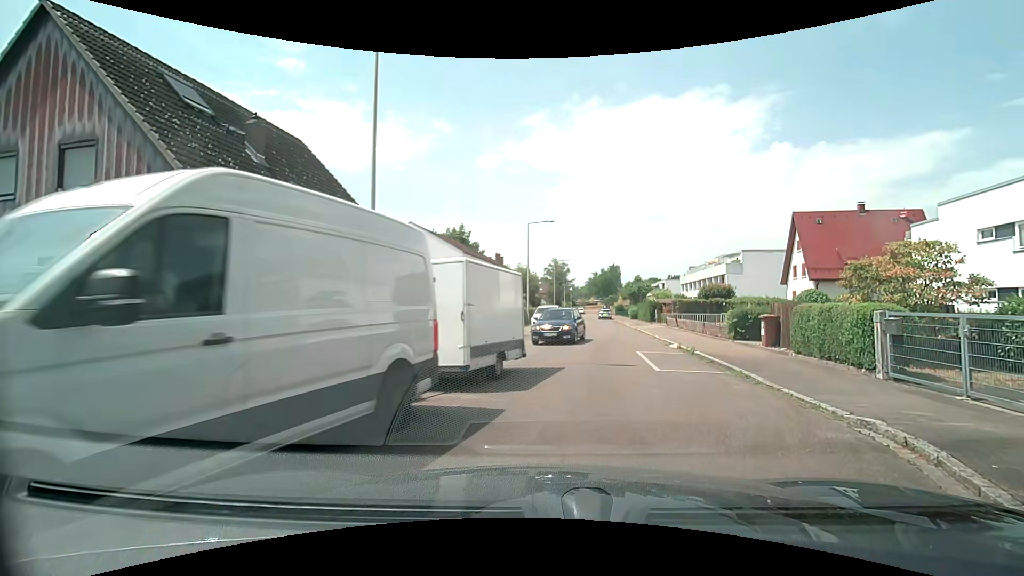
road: residential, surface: asphalt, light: Day
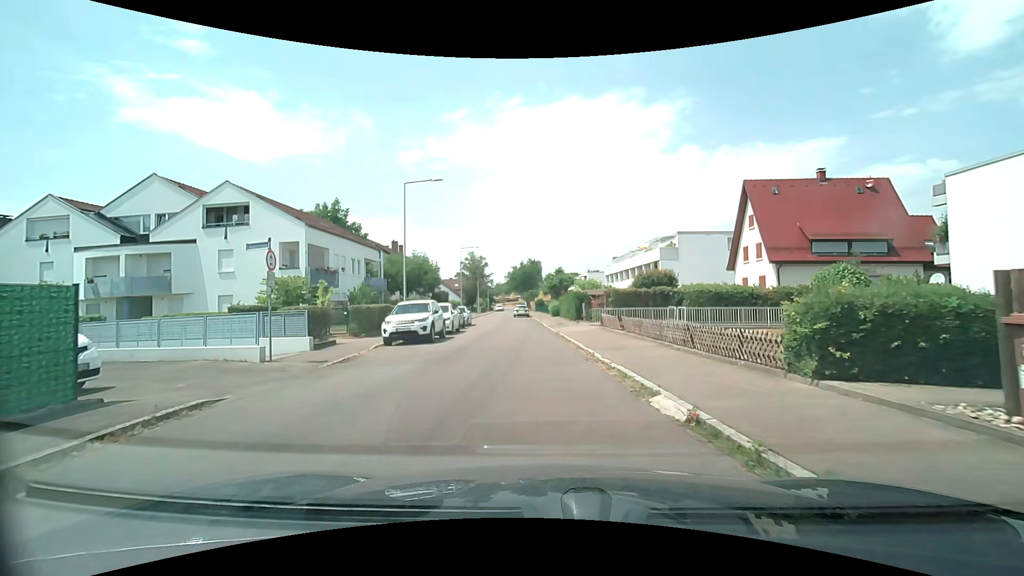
(+2.2, +13.6) m; +11°
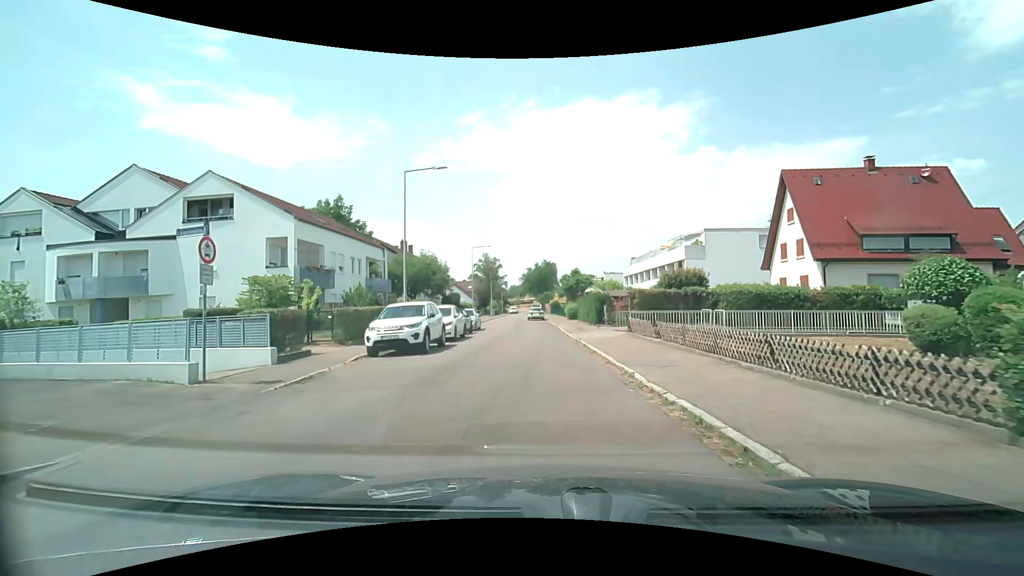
(-0.1, +3.4) m; -2°
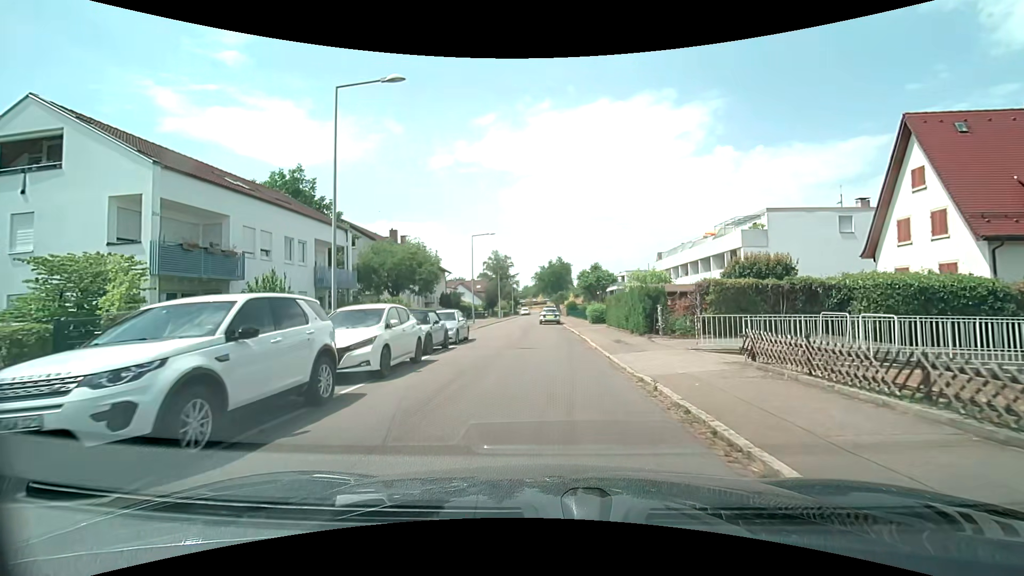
(-0.2, +11.0) m; -1°
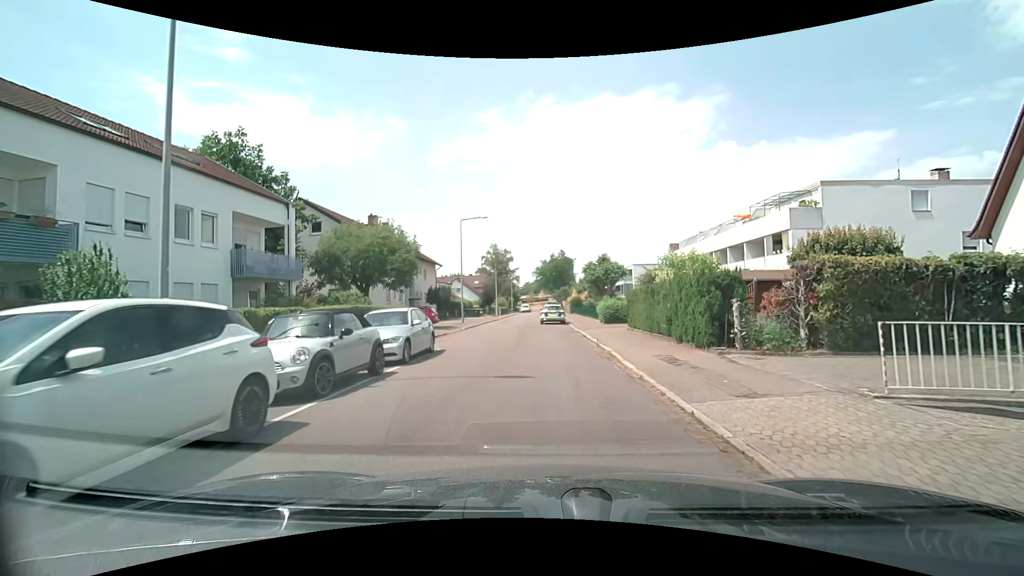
(-0.1, +7.6) m; -1°
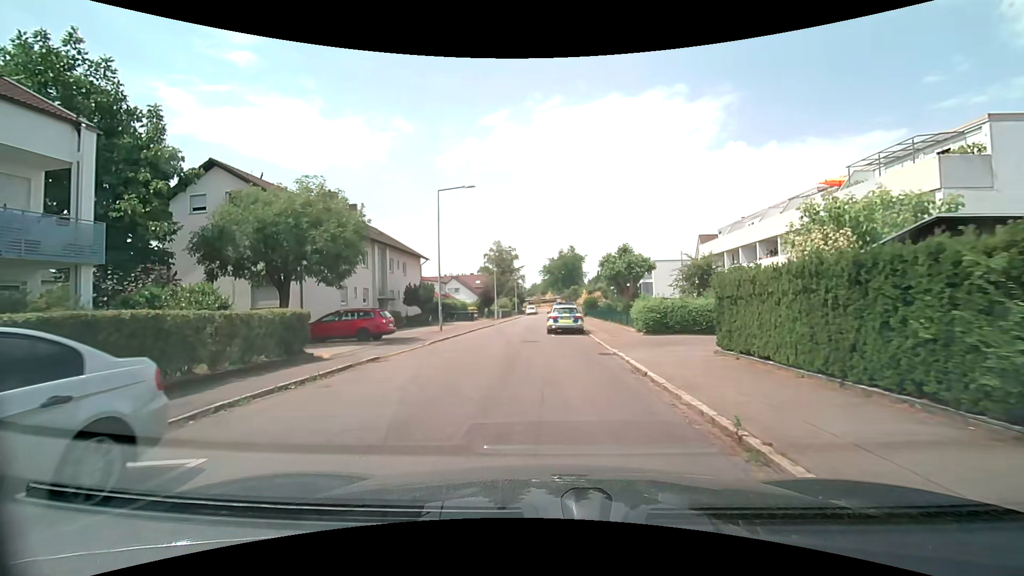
(0.0, +11.6) m; -1°
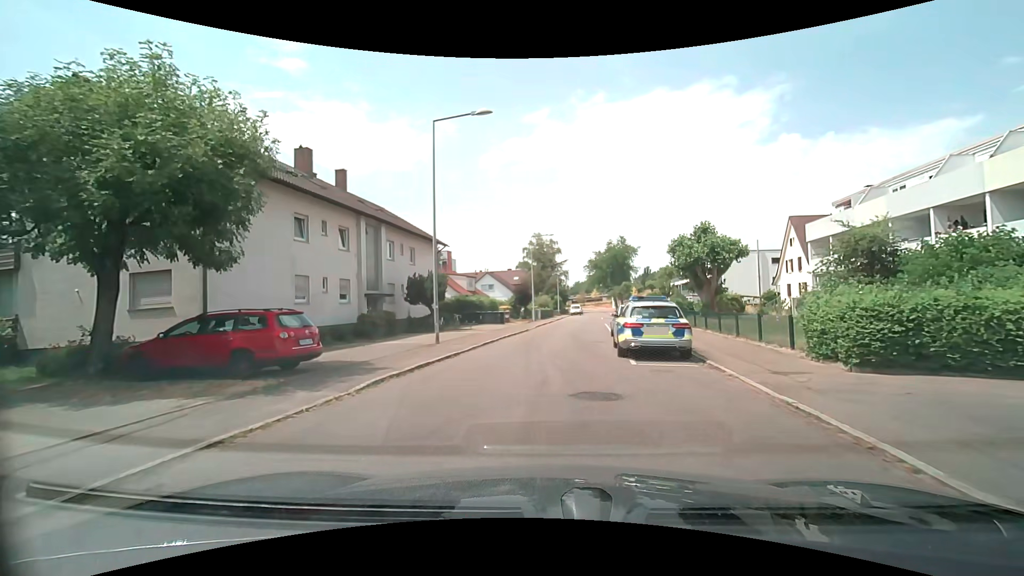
(-0.4, +11.9) m; -5°
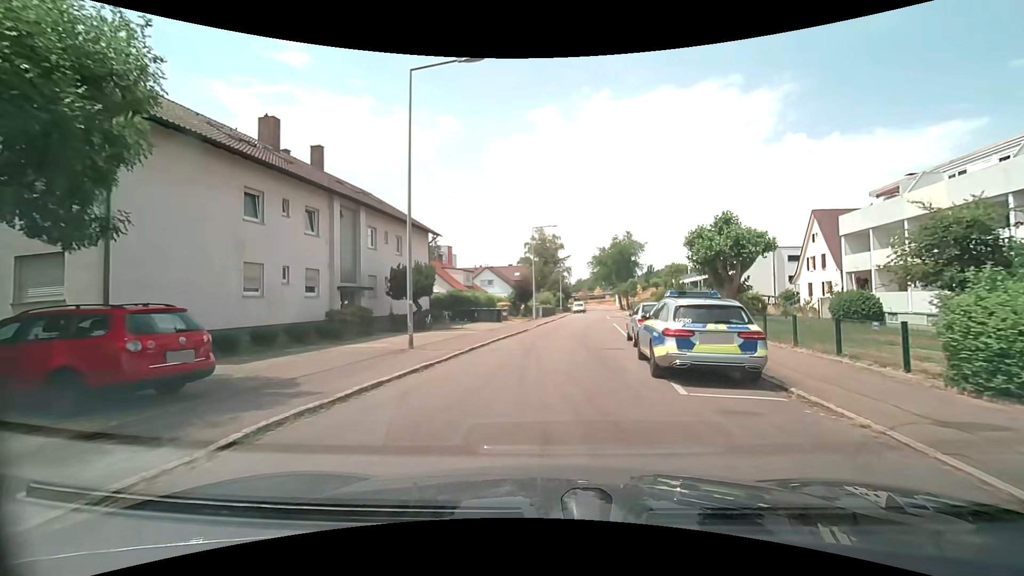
(0.0, +4.0) m; 0°
(0, +10) (+1, +20) (+2, +30) (+4, +40) (+5, +50) (+7, +60) (+8, +69) (+9, +79) (+11, +89) (+12, +99) m
